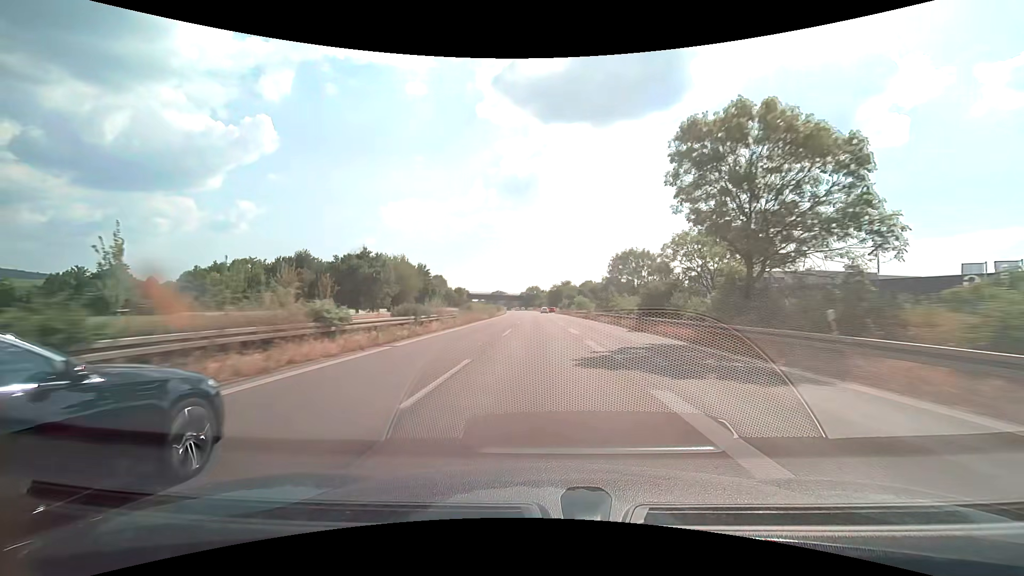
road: trunk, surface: asphalt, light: Day
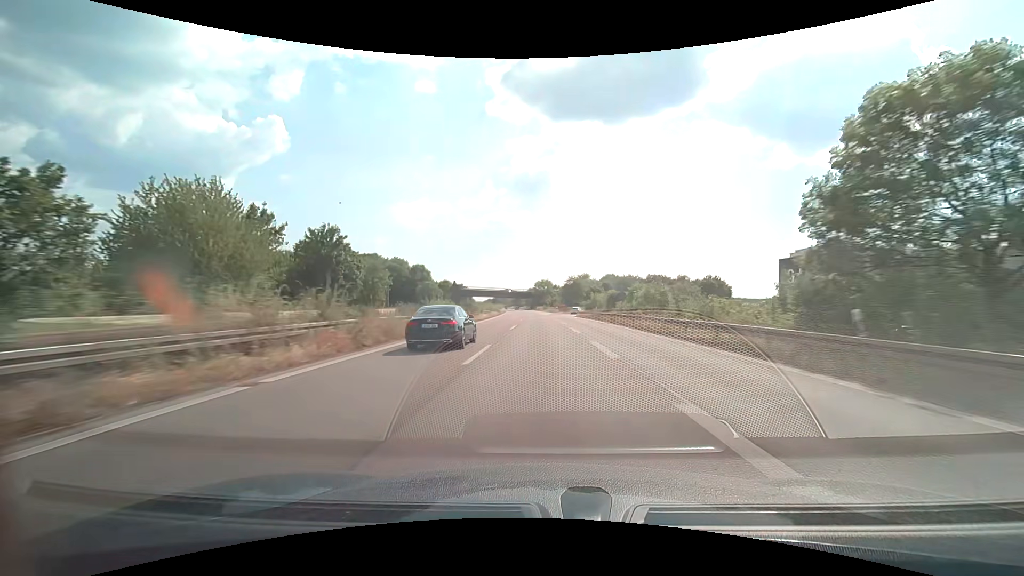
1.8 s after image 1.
(-0.6, +49.1) m; -1°
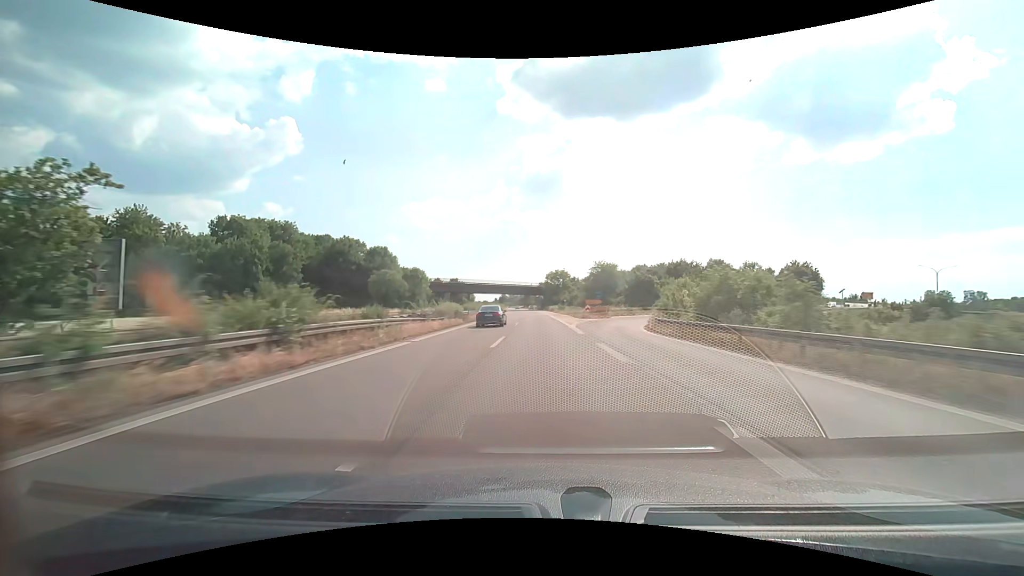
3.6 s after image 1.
(-0.6, +49.3) m; -1°
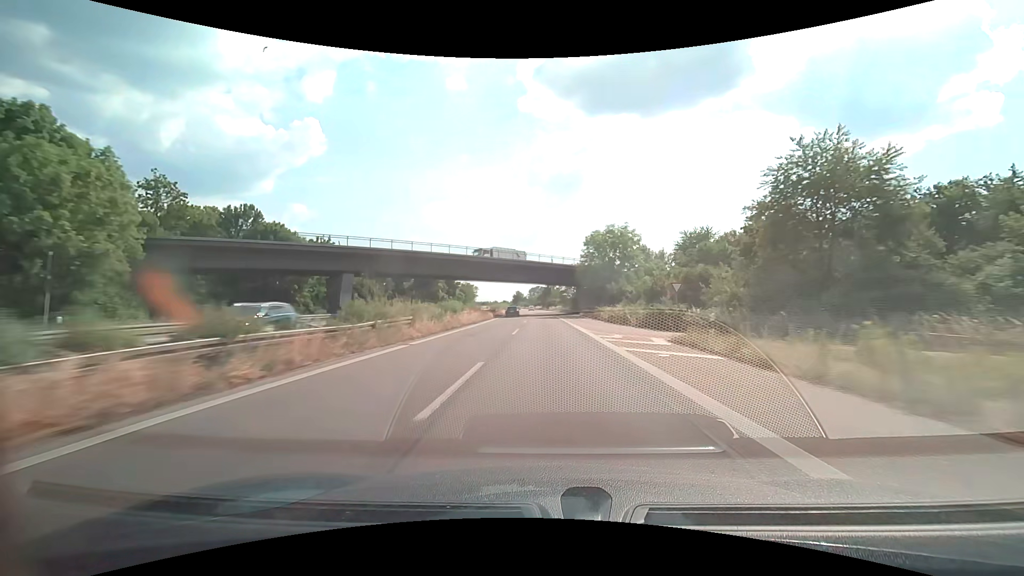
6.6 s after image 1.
(-1.9, +82.3) m; -3°
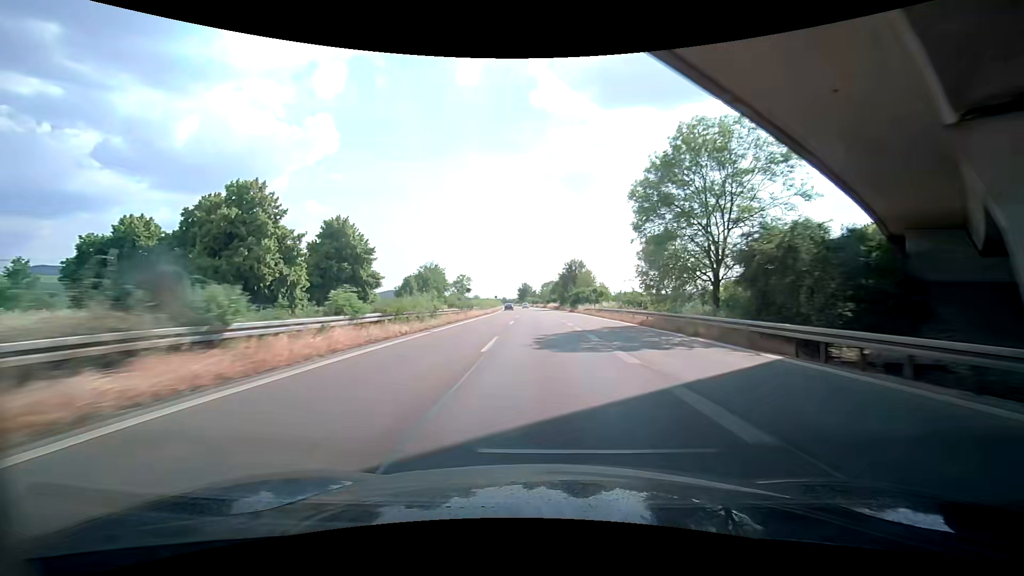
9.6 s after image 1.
(-0.9, +82.2) m; -1°
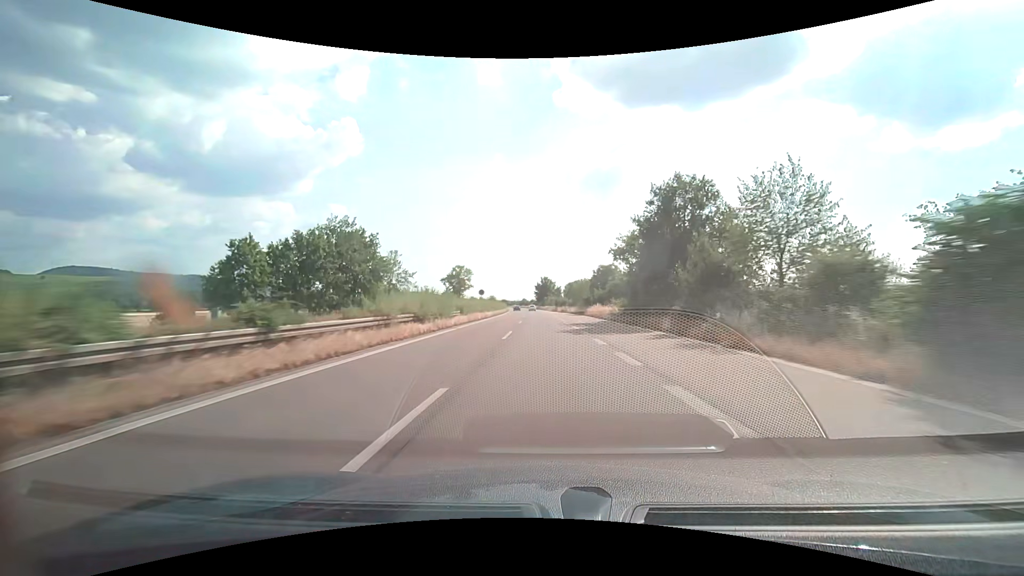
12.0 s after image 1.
(-1.9, +65.6) m; -3°
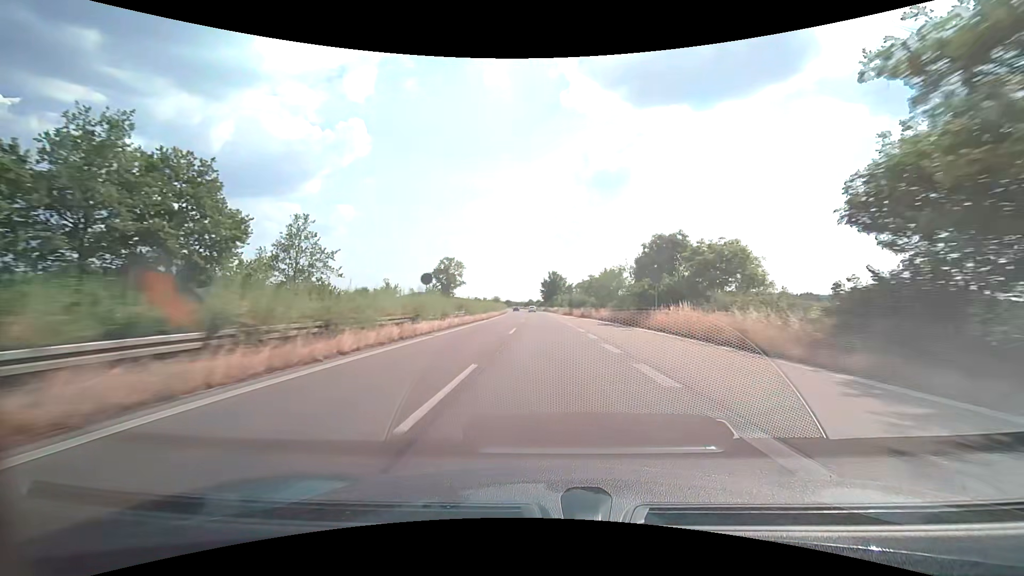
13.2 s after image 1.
(-0.2, +32.8) m; -1°
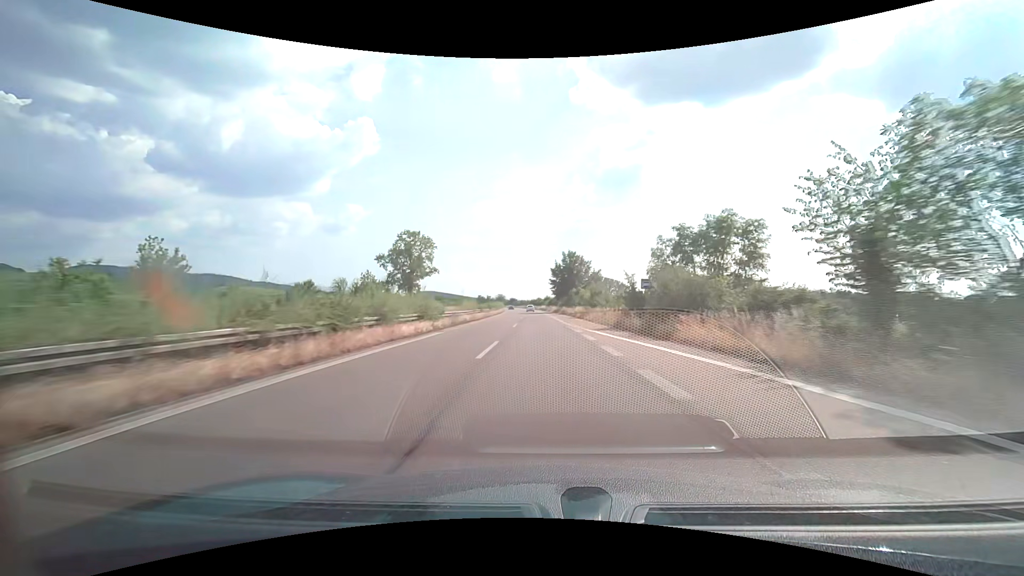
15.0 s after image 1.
(-0.3, +49.2) m; -1°
(0, +10) (0, +20) (0, +30) (0, +40) (-1, +50) (-1, +60) (-1, +70) (-2, +80) (-2, +90) (-3, +100) m
